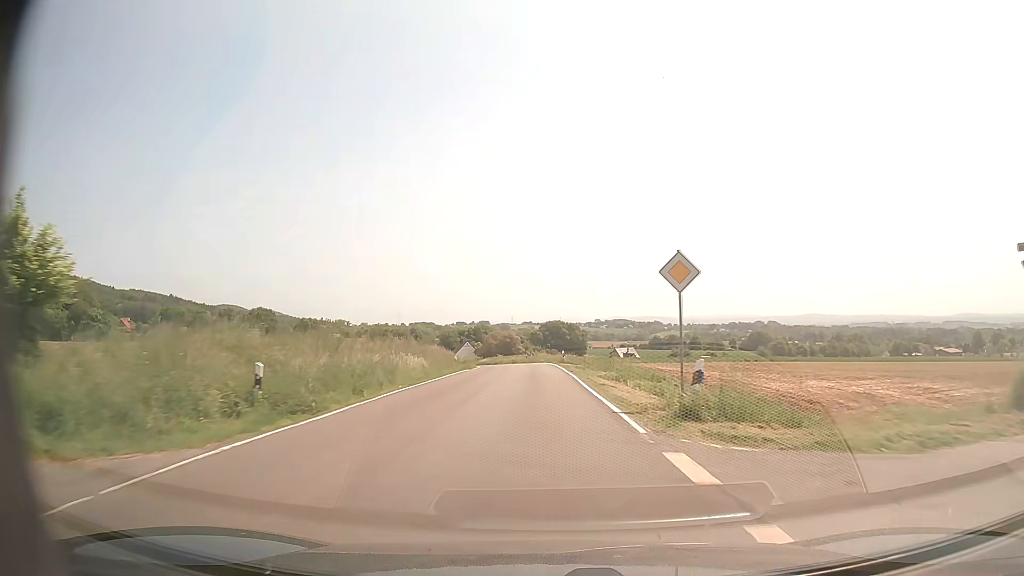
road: secondary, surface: asphalt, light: Day
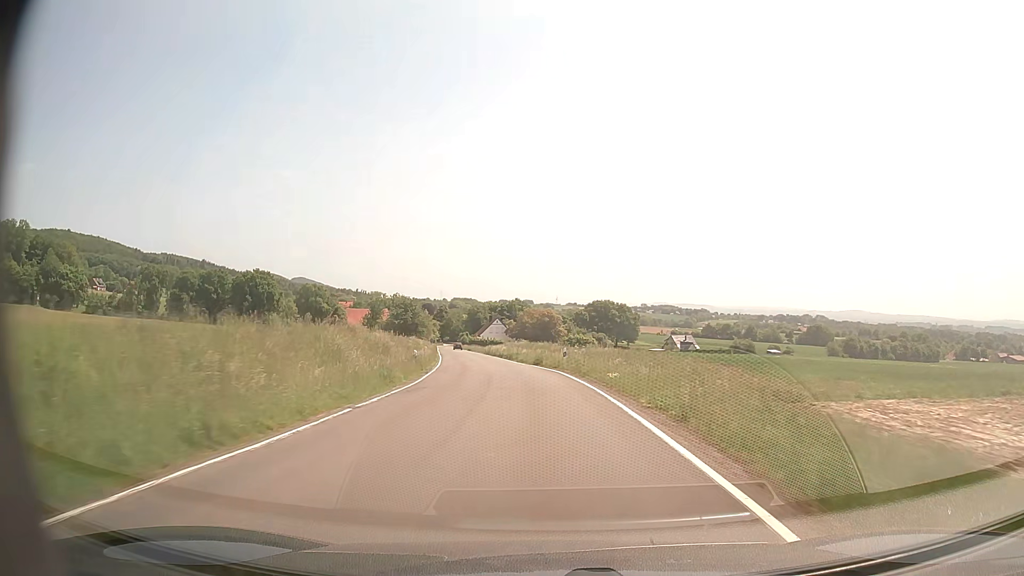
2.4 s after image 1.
(-1.2, +47.0) m; -4°
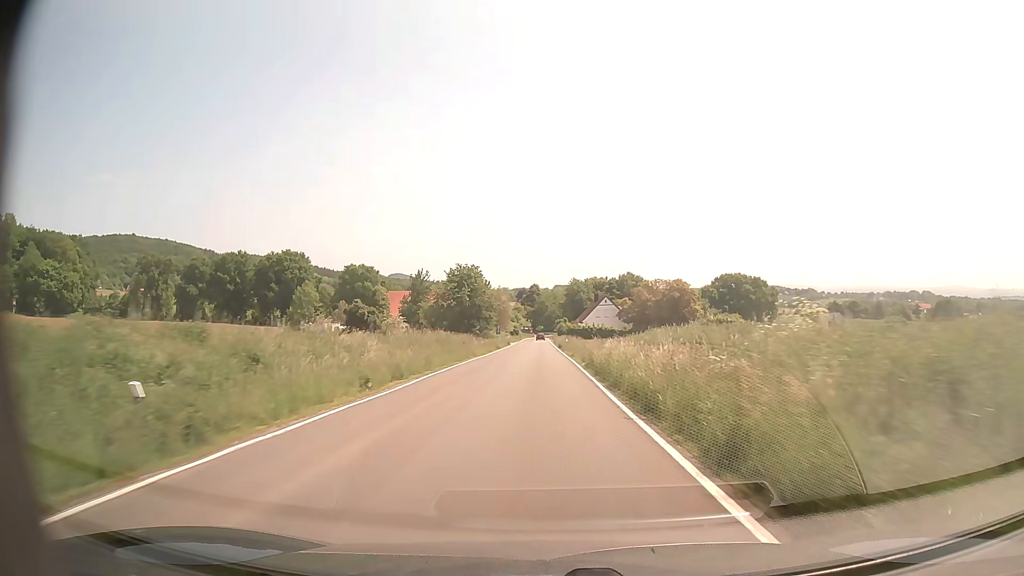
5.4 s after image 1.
(-5.0, +60.2) m; -9°
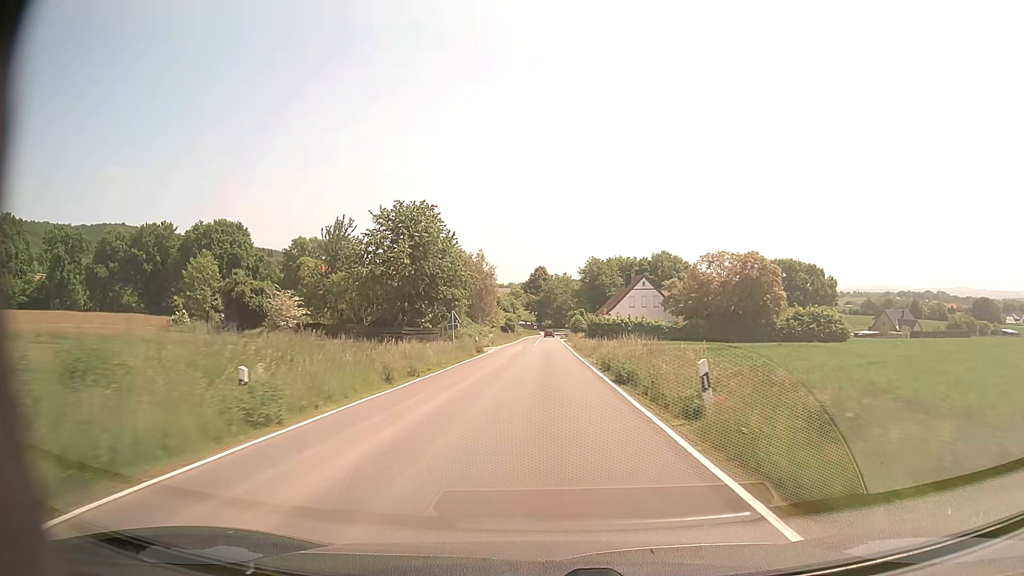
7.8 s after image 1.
(-0.6, +48.2) m; -1°
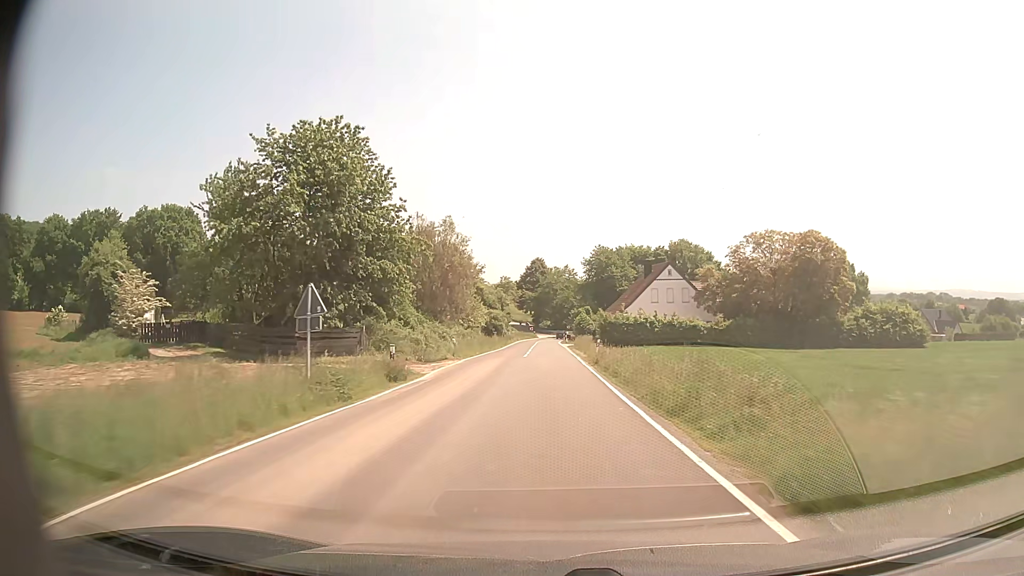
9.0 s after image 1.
(+0.1, +23.1) m; 0°
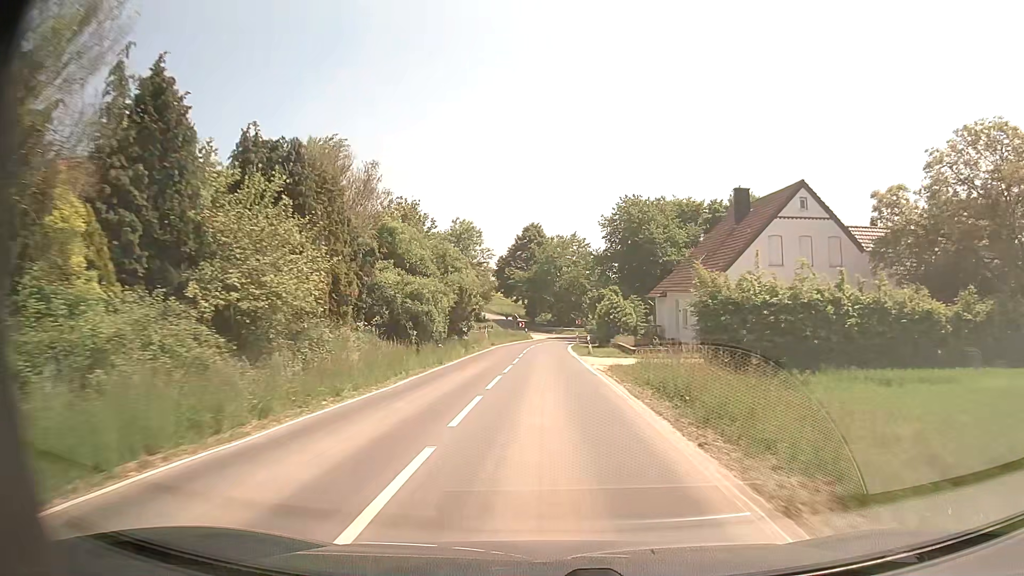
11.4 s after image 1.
(+0.2, +43.5) m; 0°
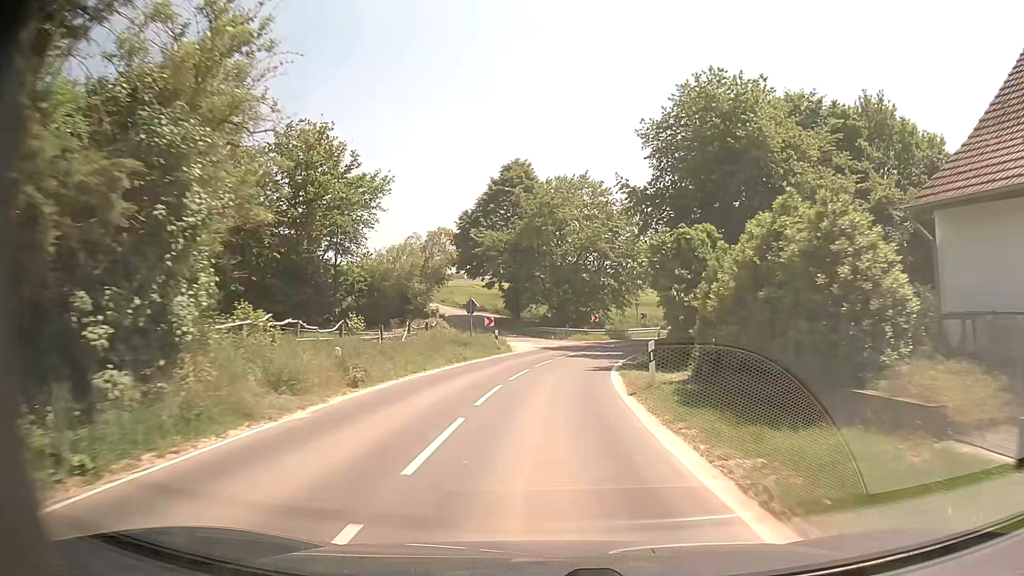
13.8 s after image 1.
(-0.2, +38.2) m; +1°
